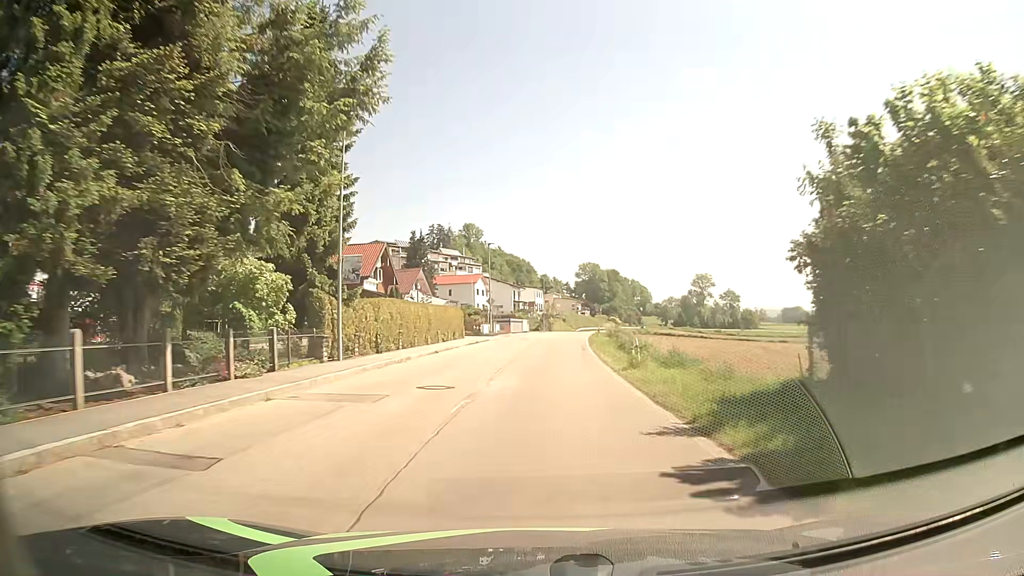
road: secondary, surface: asphalt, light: Day
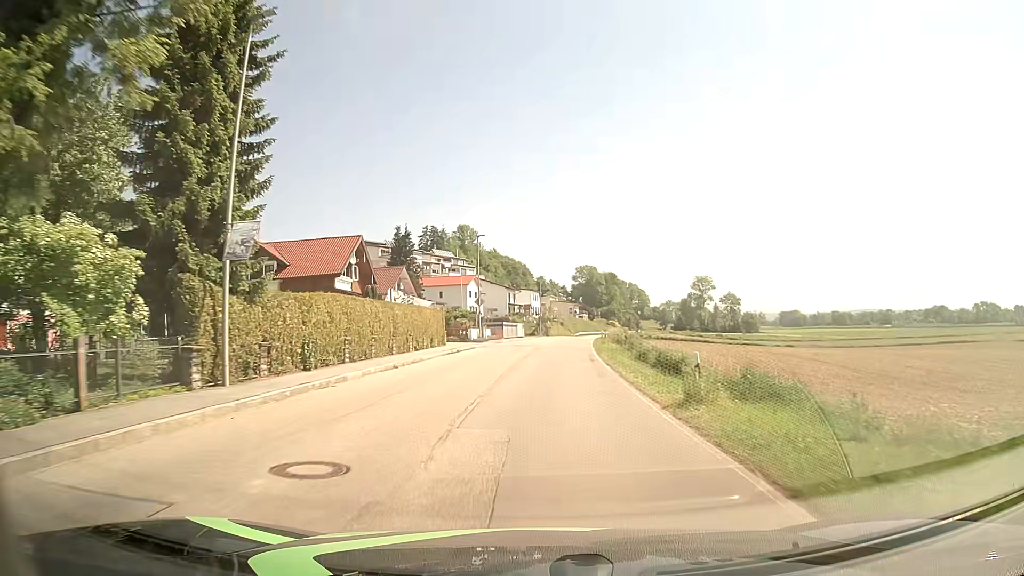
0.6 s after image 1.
(0.0, +7.7) m; +1°
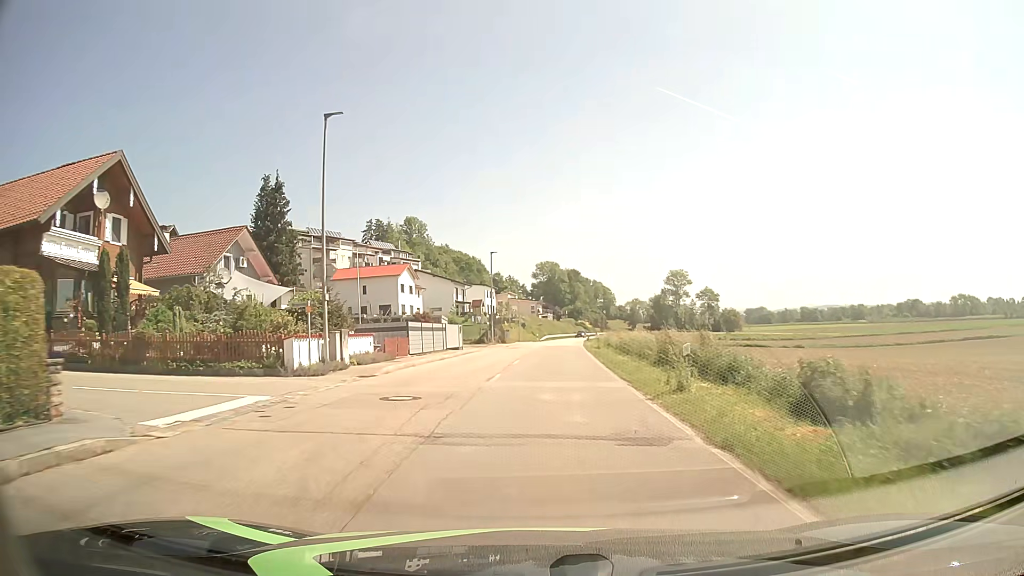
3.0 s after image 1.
(+0.8, +30.9) m; +3°
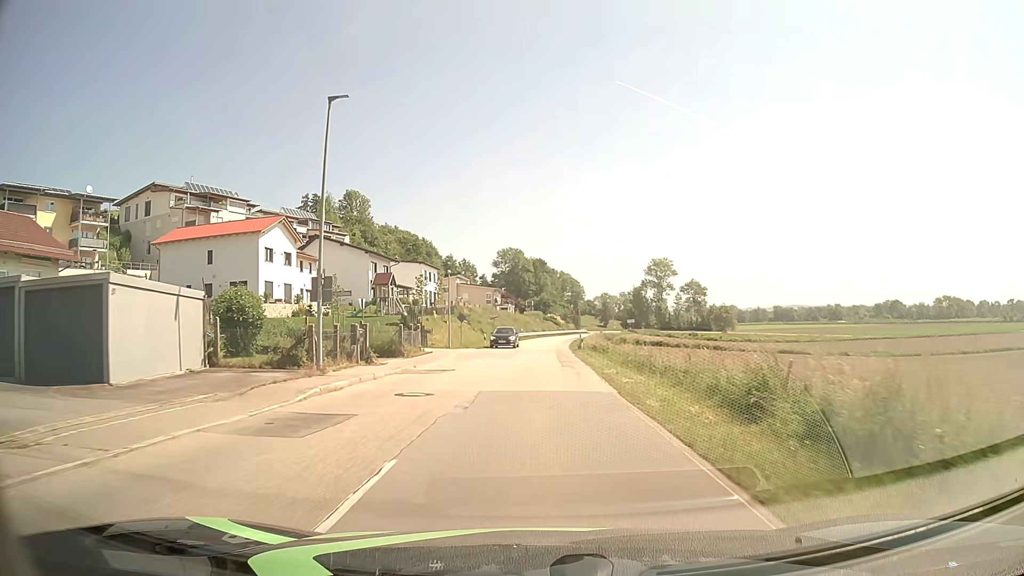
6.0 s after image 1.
(+1.2, +39.3) m; +3°
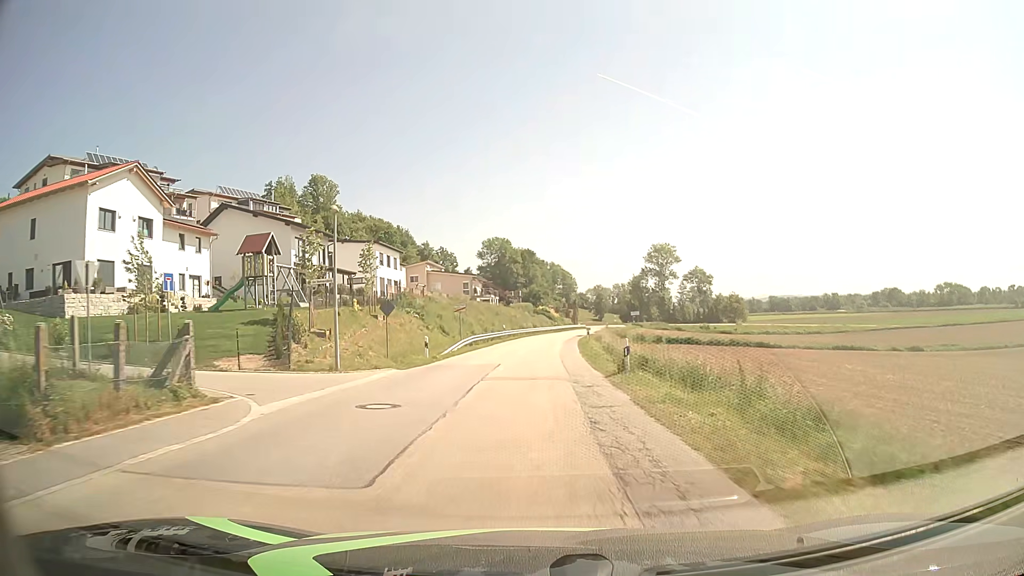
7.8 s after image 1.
(+0.2, +23.9) m; +1°
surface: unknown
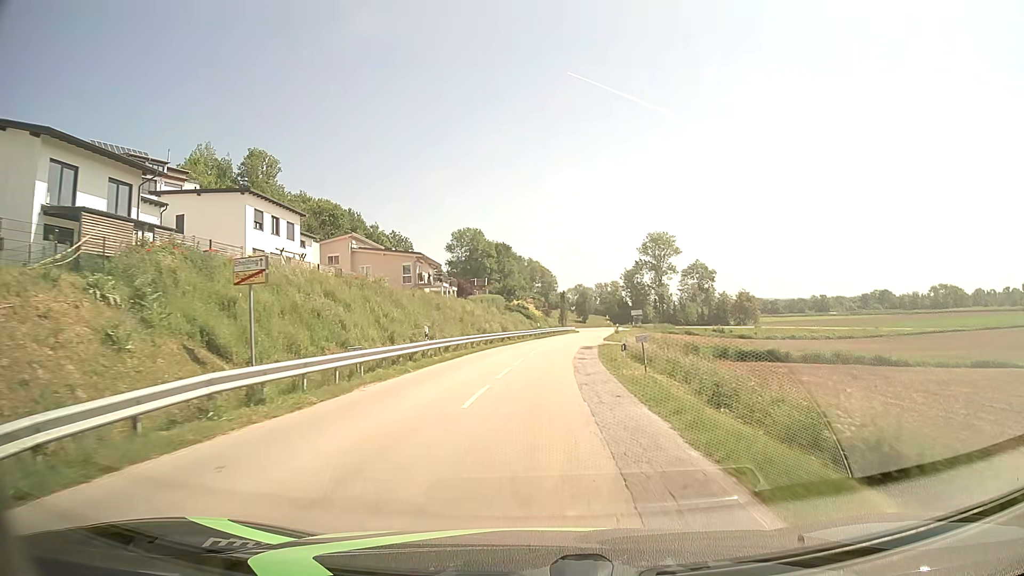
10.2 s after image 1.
(+0.4, +32.8) m; +2°
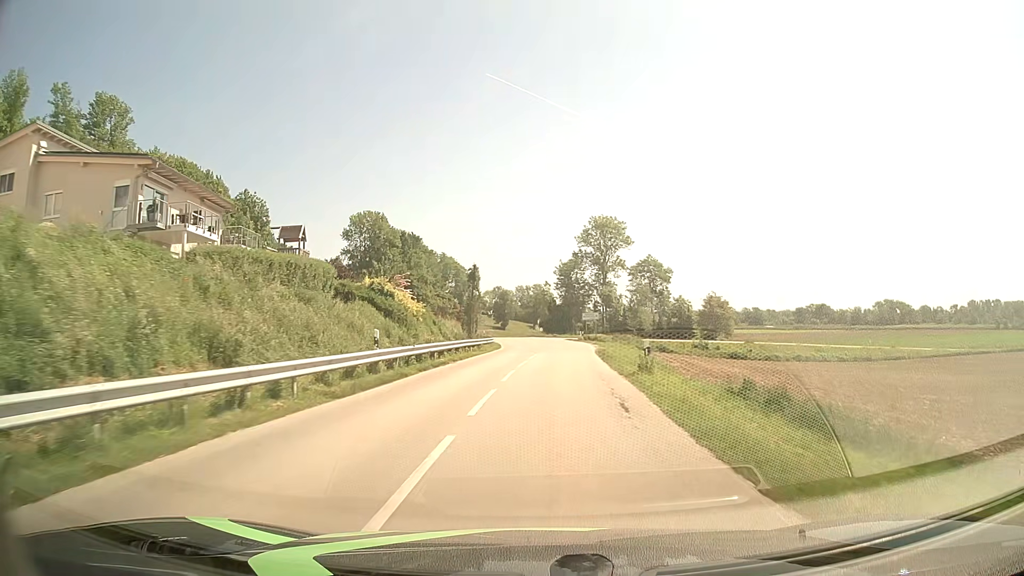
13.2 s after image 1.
(+2.2, +42.9) m; +7°
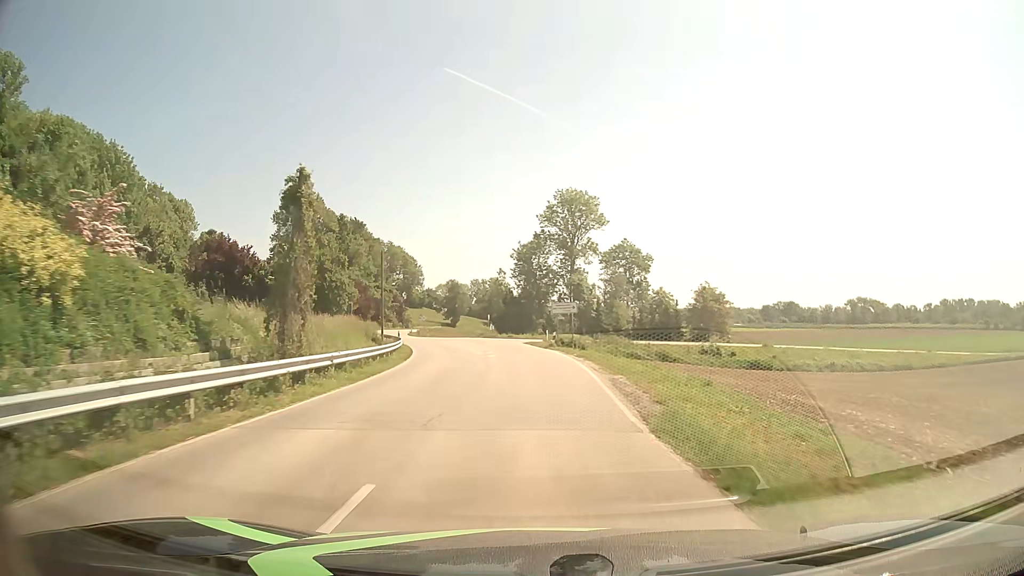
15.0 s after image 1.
(+1.1, +26.8) m; +4°
(0, +10) (0, +20) (0, +30) (-1, +40) (-3, +50) (-5, +60) (-8, +69) (-12, +78) (-15, +88) (-19, +97) m
